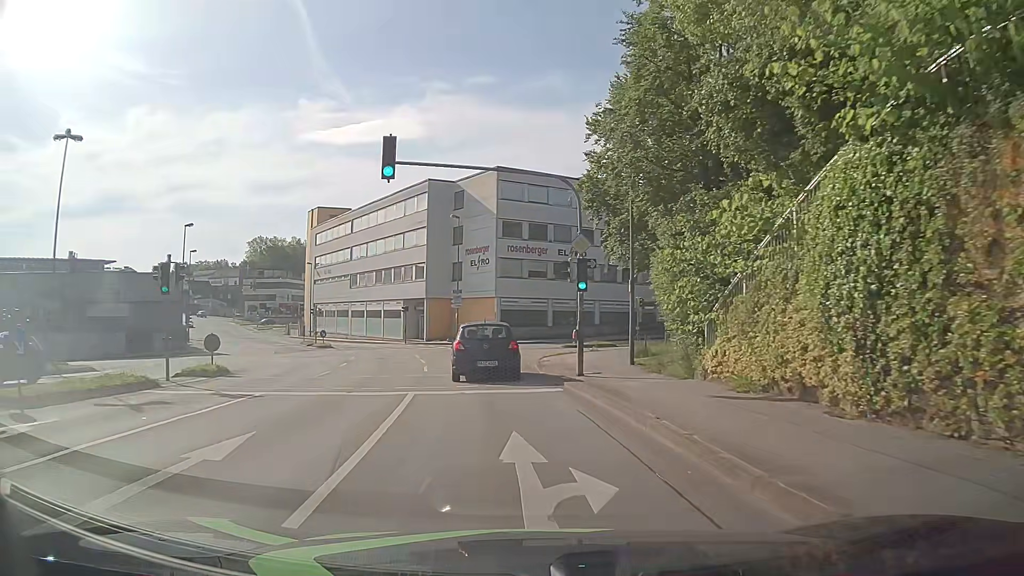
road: tertiary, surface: asphalt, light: Day
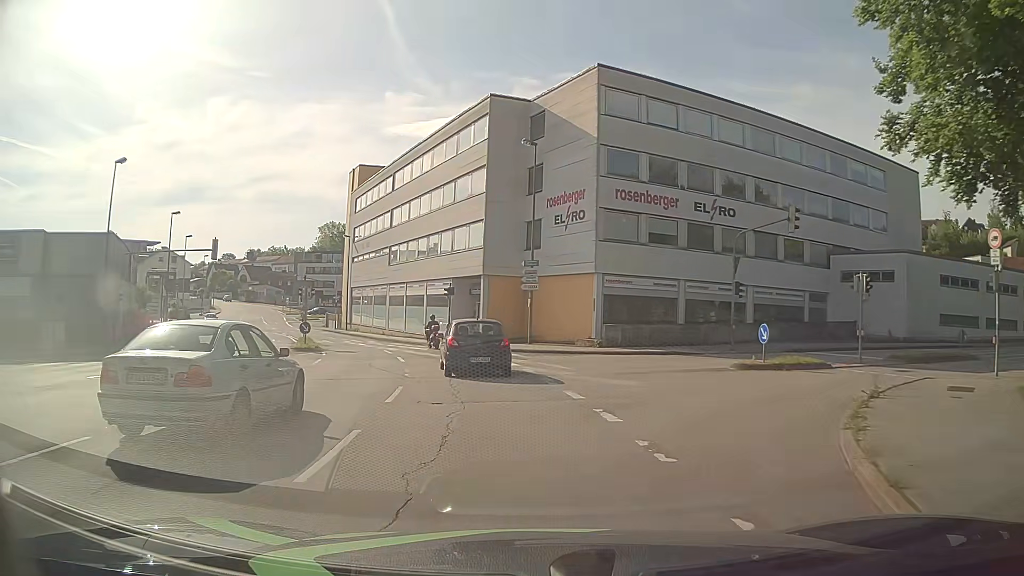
(-1.4, +21.7) m; -8°
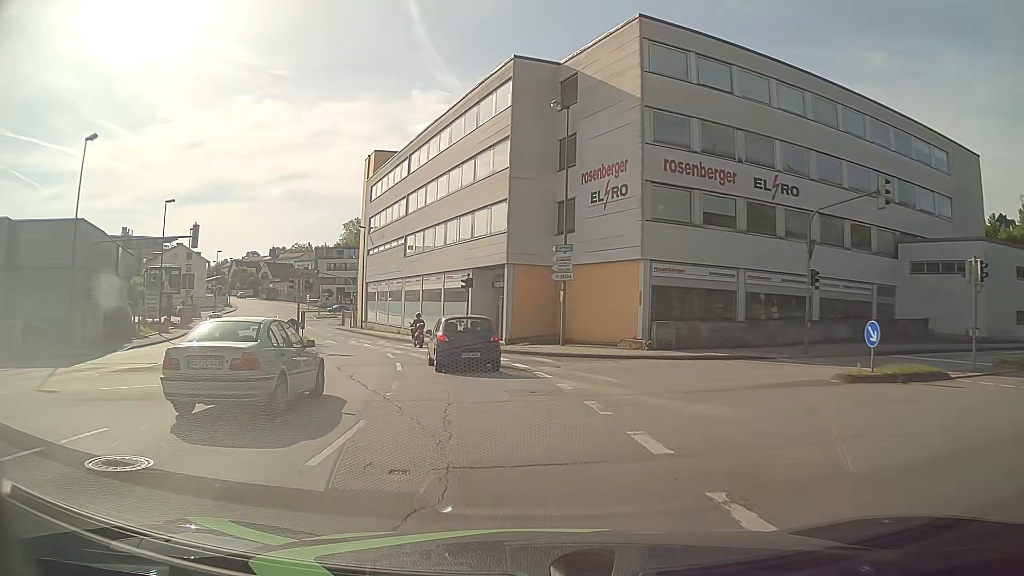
(-0.1, +5.5) m; -2°
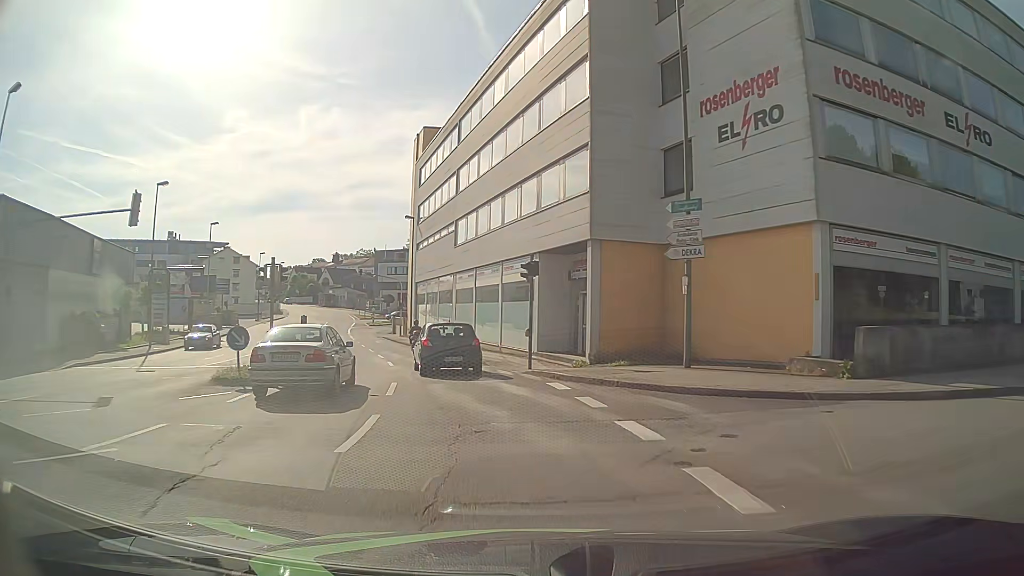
(-0.5, +11.1) m; -7°
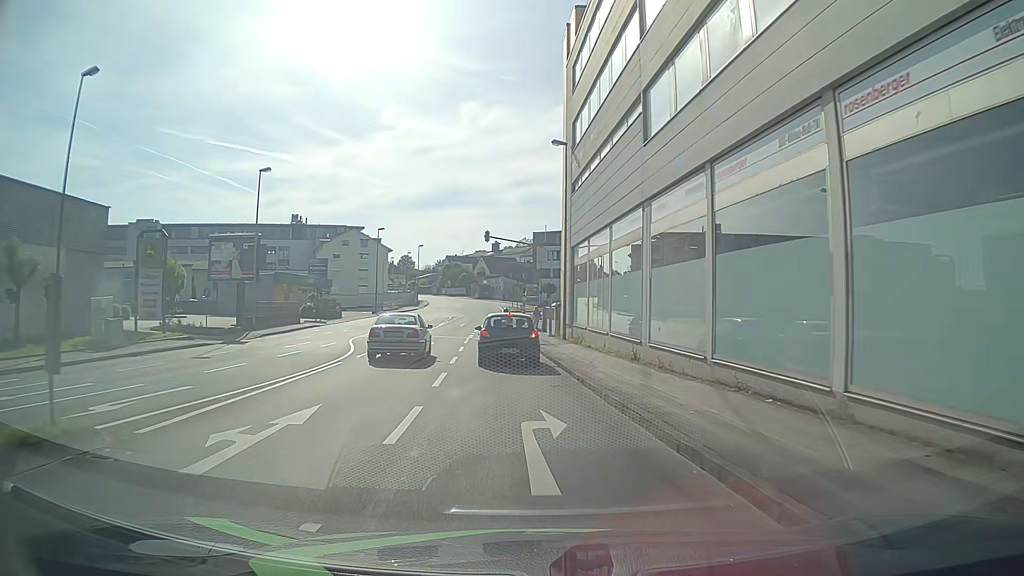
(-2.7, +22.3) m; -13°
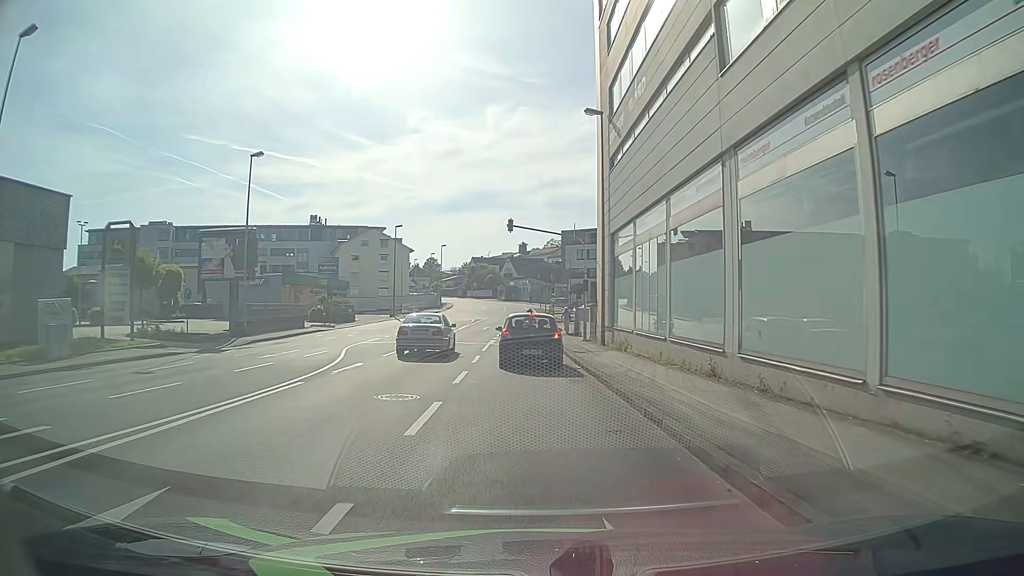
(-0.3, +5.6) m; -4°
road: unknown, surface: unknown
